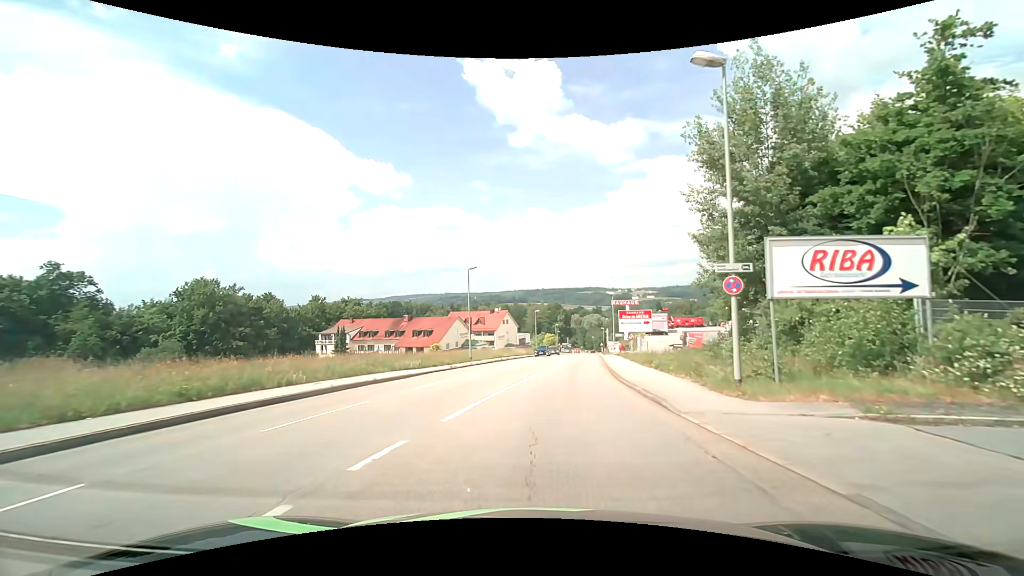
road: tertiary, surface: asphalt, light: Day
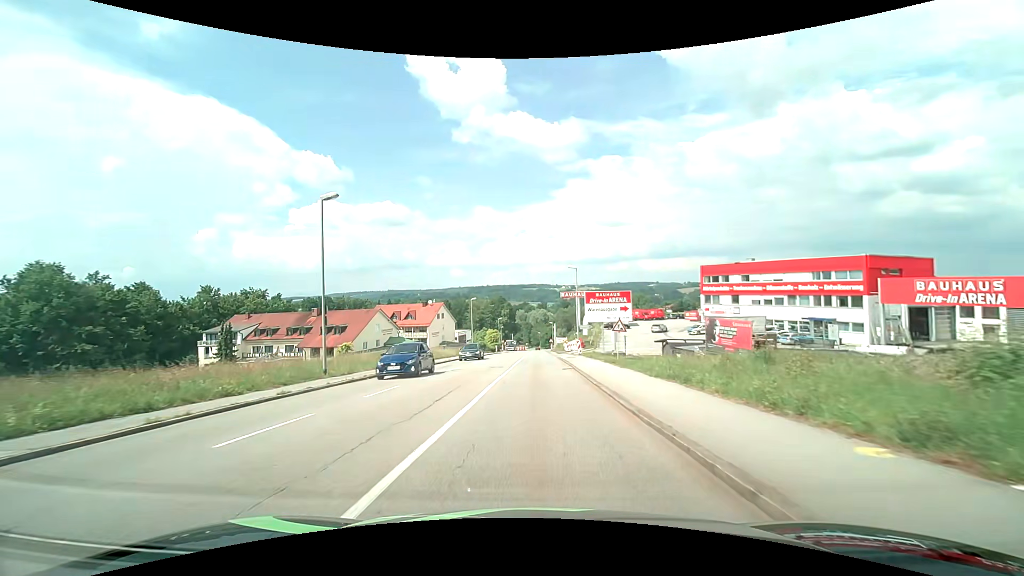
(+1.2, +20.1) m; +6°
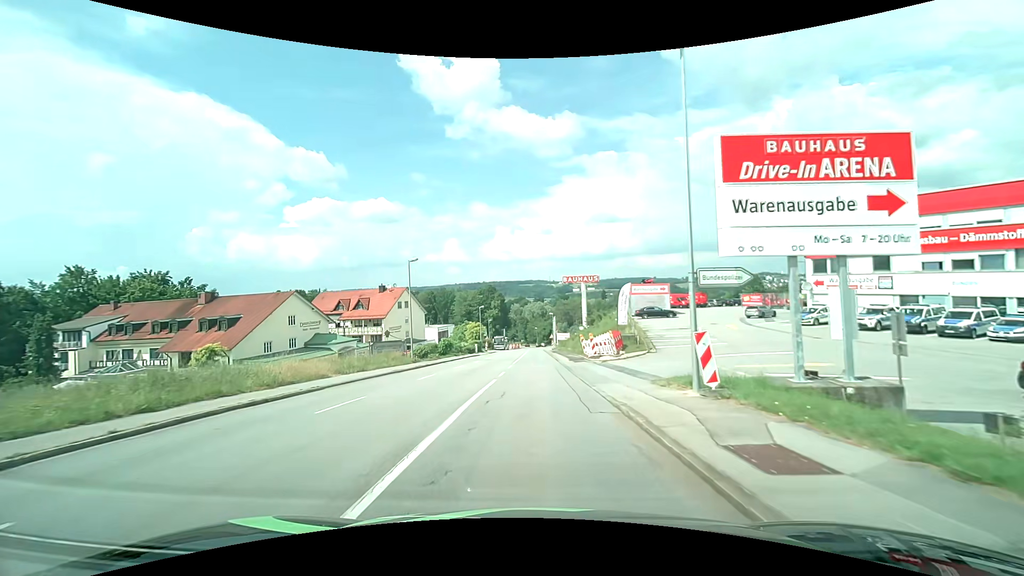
(+0.5, +33.5) m; 0°
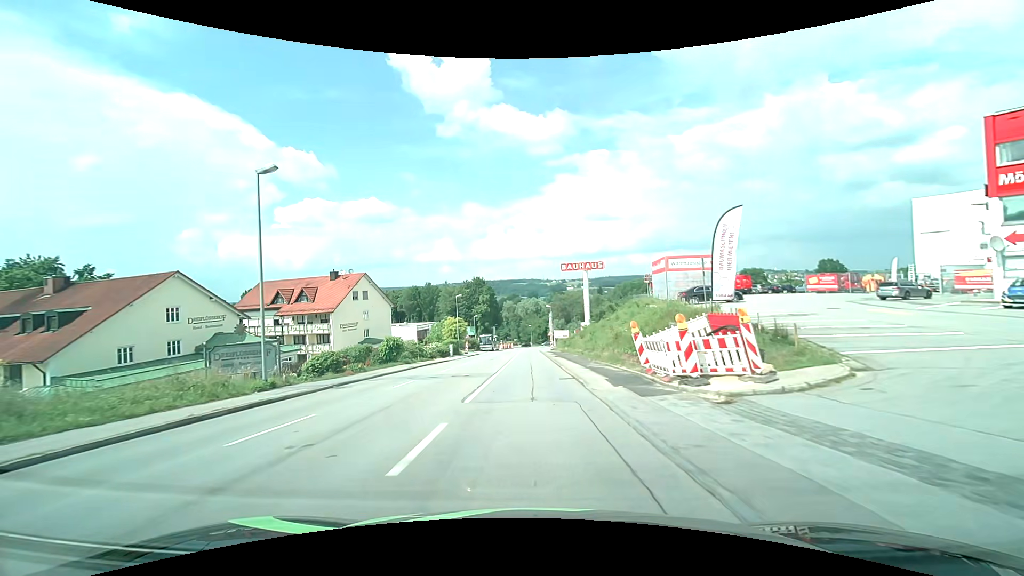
(+0.1, +20.8) m; +1°
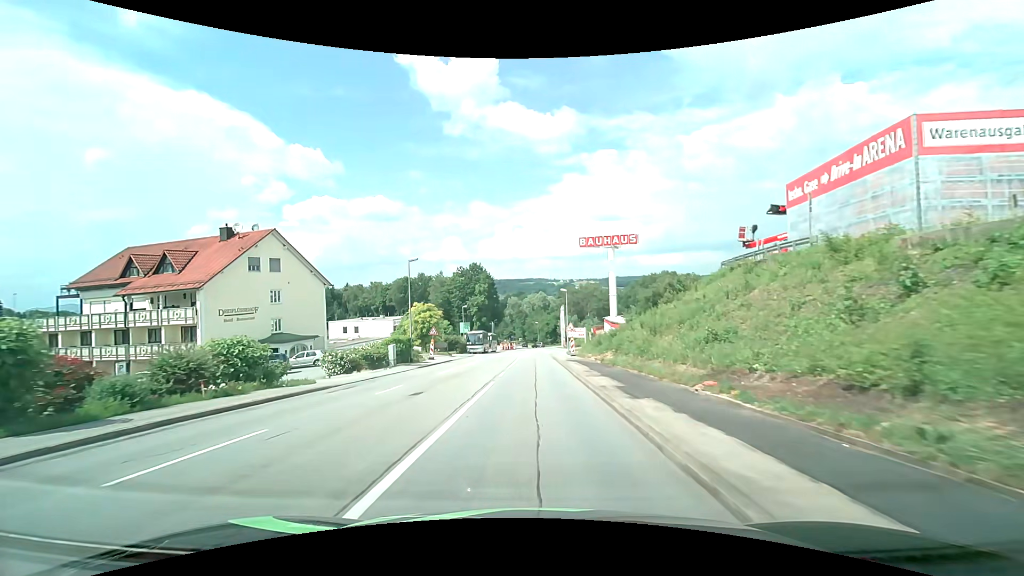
(-0.1, +29.3) m; -1°
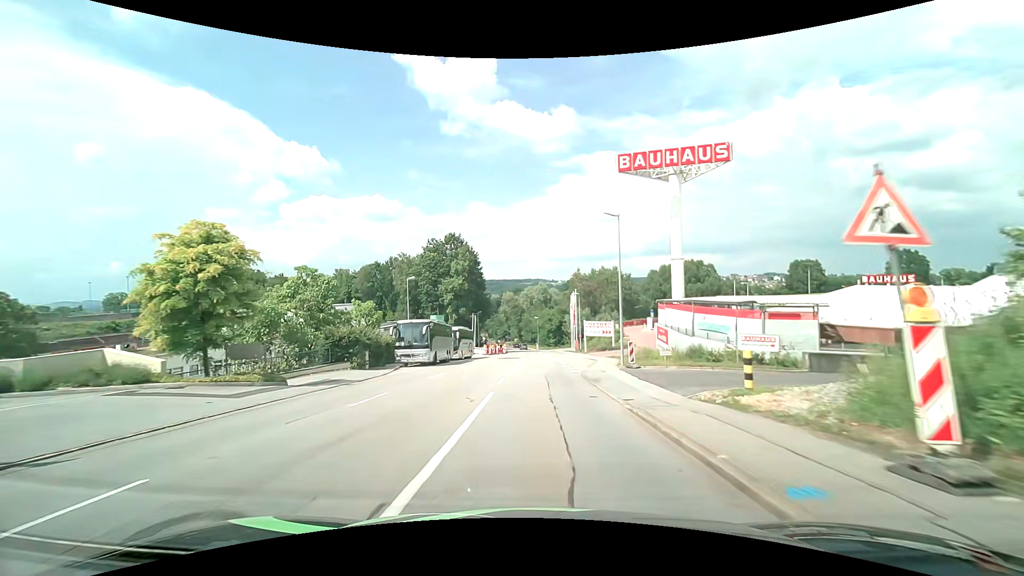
(-0.1, +39.0) m; 0°
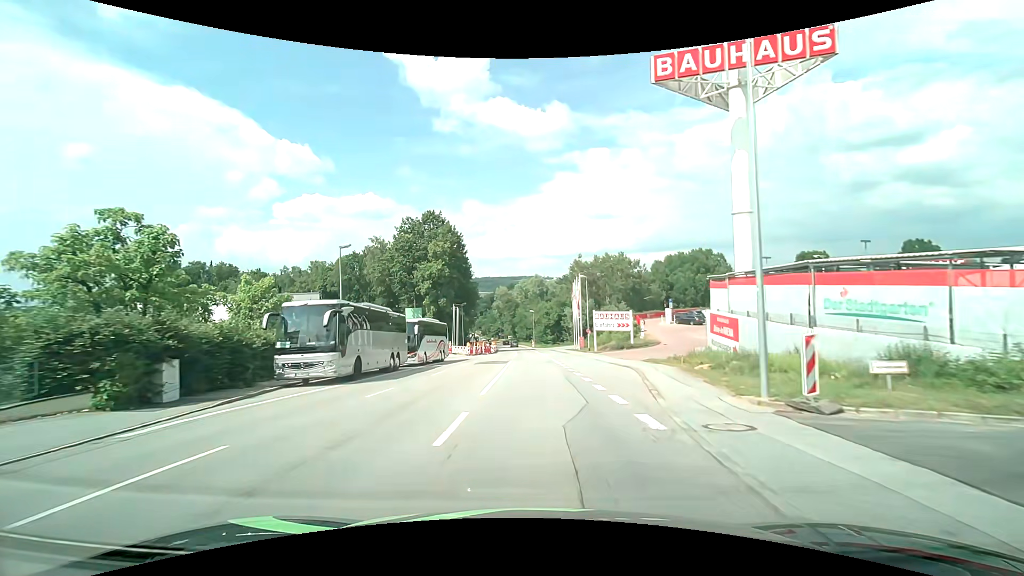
(0.0, +16.3) m; 0°
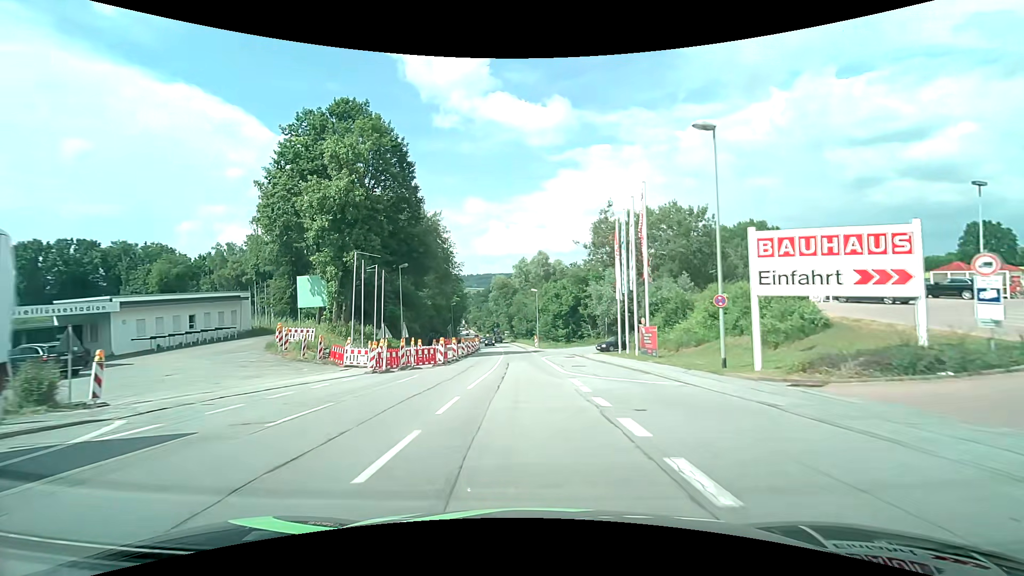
(0.0, +39.8) m; -1°
(0, +10) (0, +20) (0, +30) (0, +40) (-1, +50) (-1, +60) (-2, +70) (-3, +80) (-4, +90) (-5, +100) m
